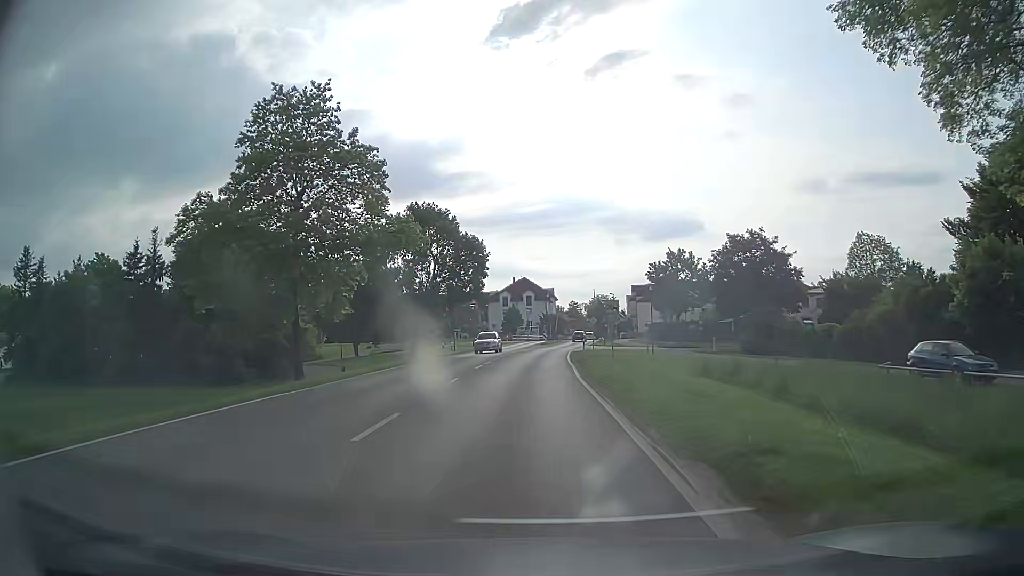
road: tertiary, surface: asphalt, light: Day
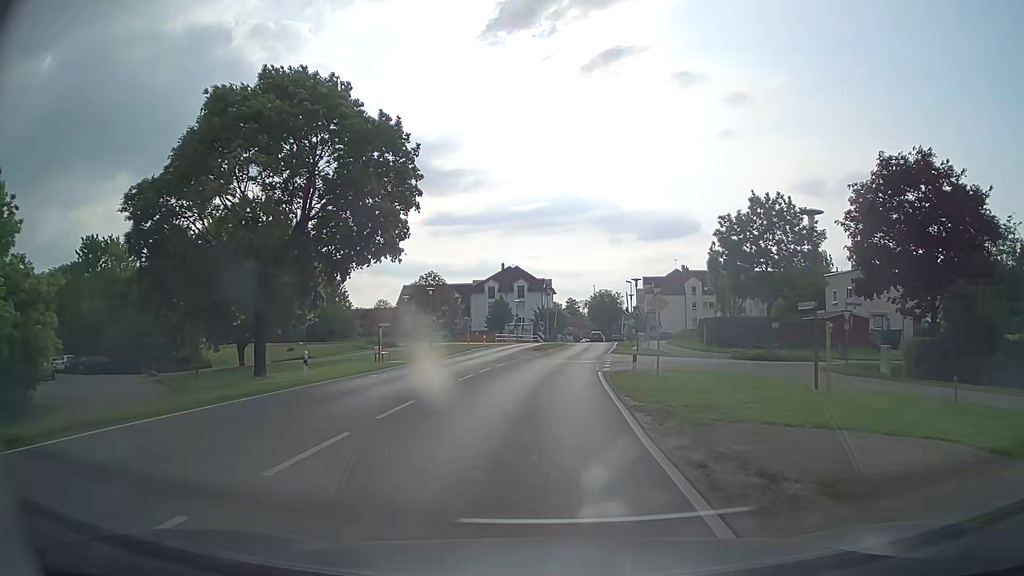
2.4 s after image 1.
(0.0, +29.2) m; 0°
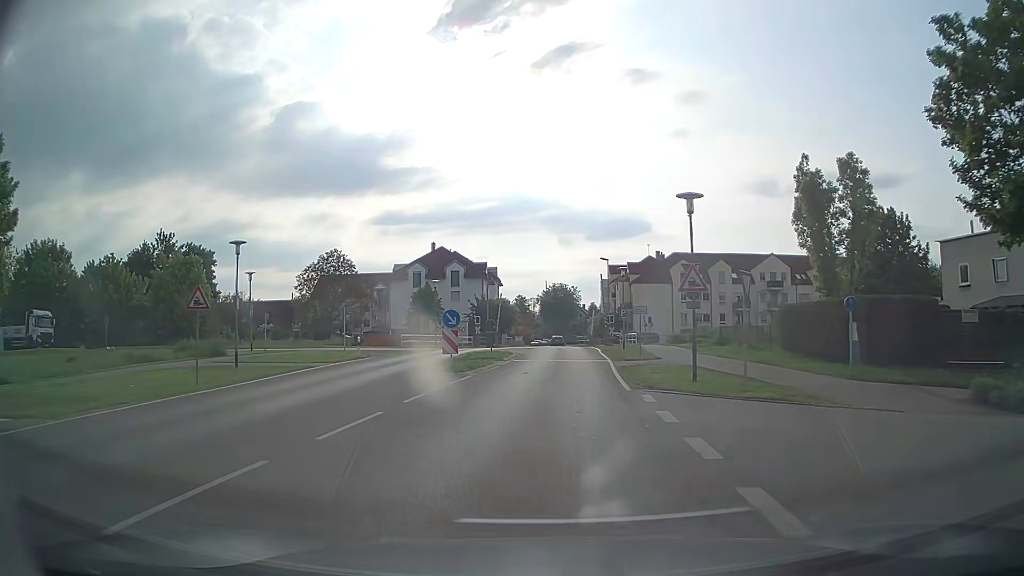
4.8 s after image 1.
(+1.0, +28.9) m; +4°
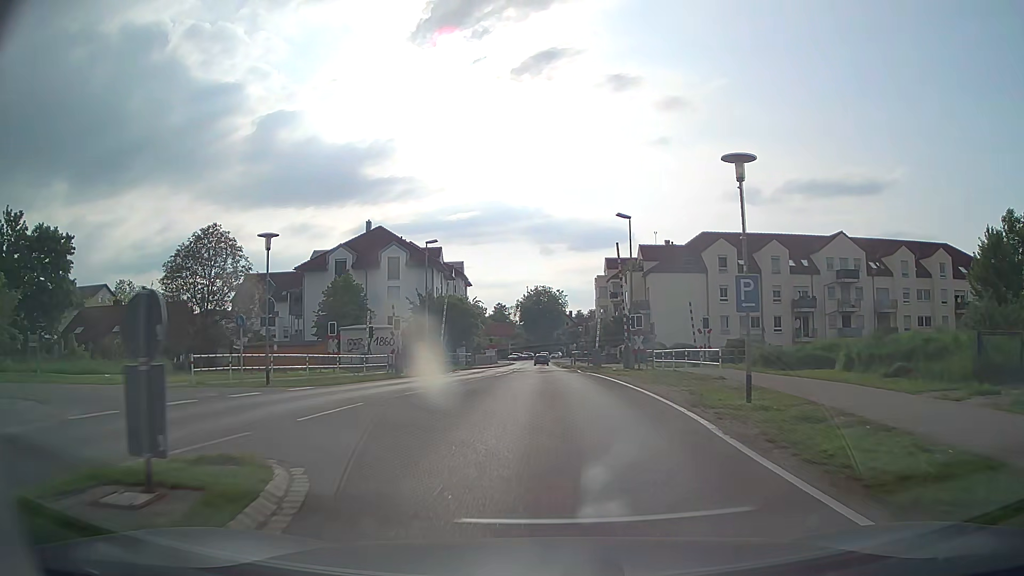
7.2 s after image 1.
(+0.7, +28.4) m; +2°
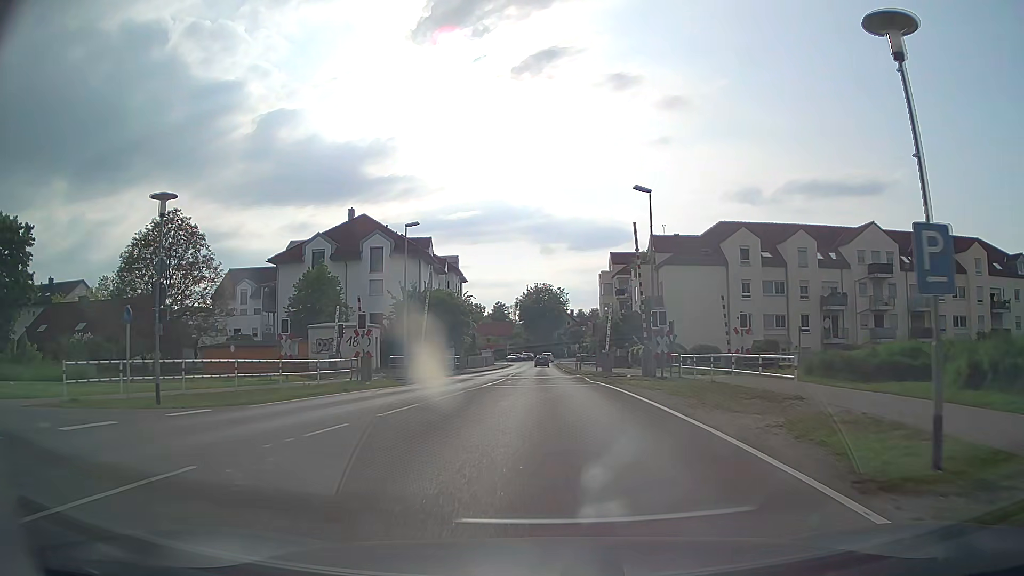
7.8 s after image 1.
(0.0, +6.9) m; 0°
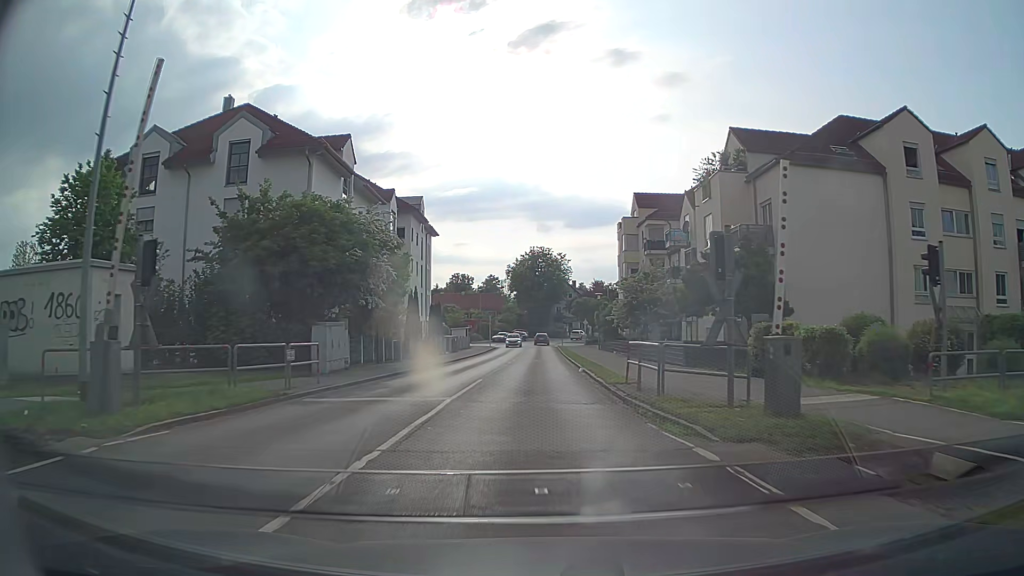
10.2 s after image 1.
(-0.1, +27.6) m; 0°
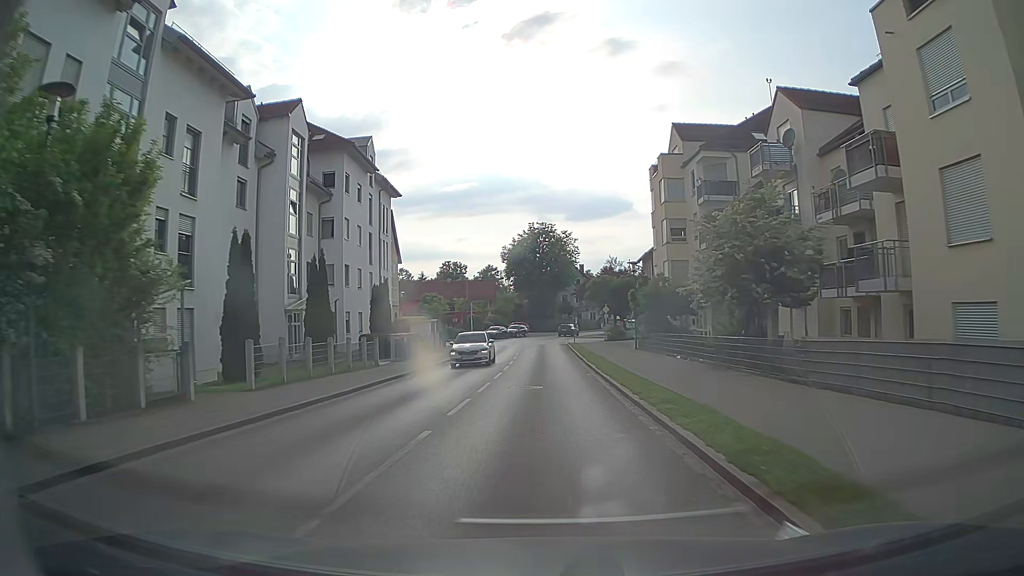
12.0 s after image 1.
(-0.1, +21.8) m; 0°
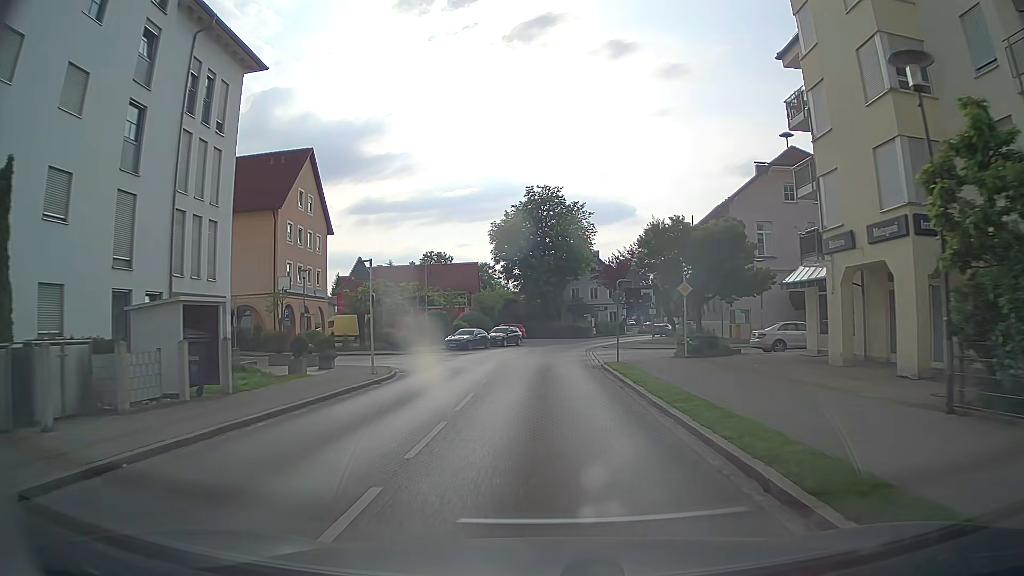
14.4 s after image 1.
(-0.1, +30.5) m; -1°
(0, +10) (0, +20) (+1, +30) (+2, +40) (+4, +50) (+7, +59) (+11, +68) (+15, +77) (+21, +86) (+26, +94) m
